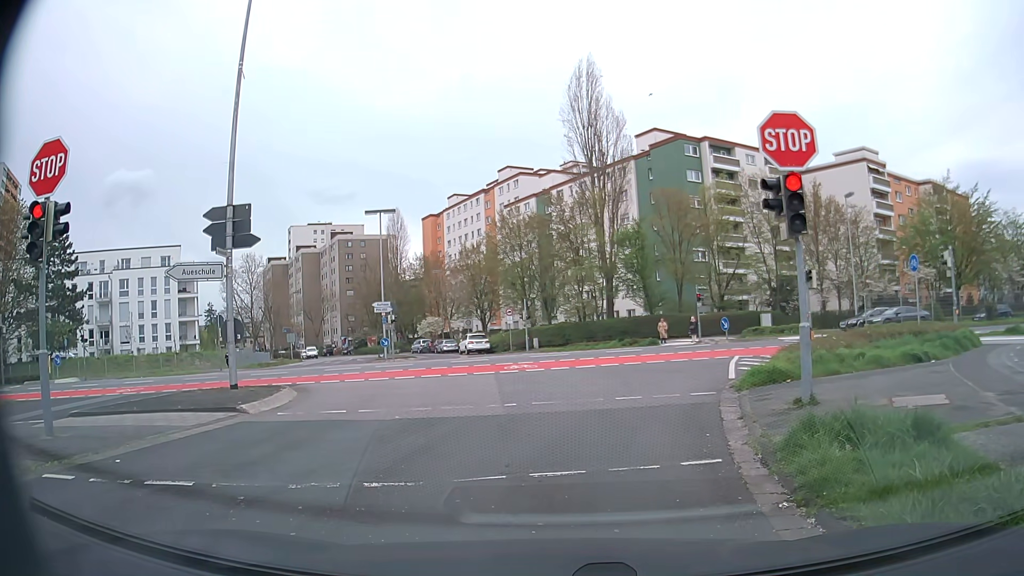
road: residential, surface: asphalt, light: Day
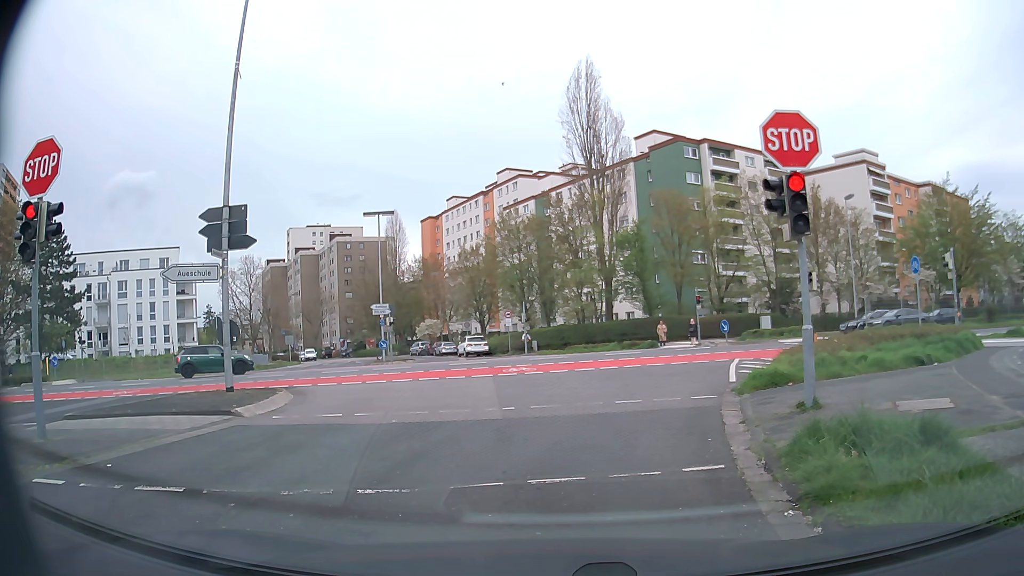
(0.0, +0.3) m; 0°
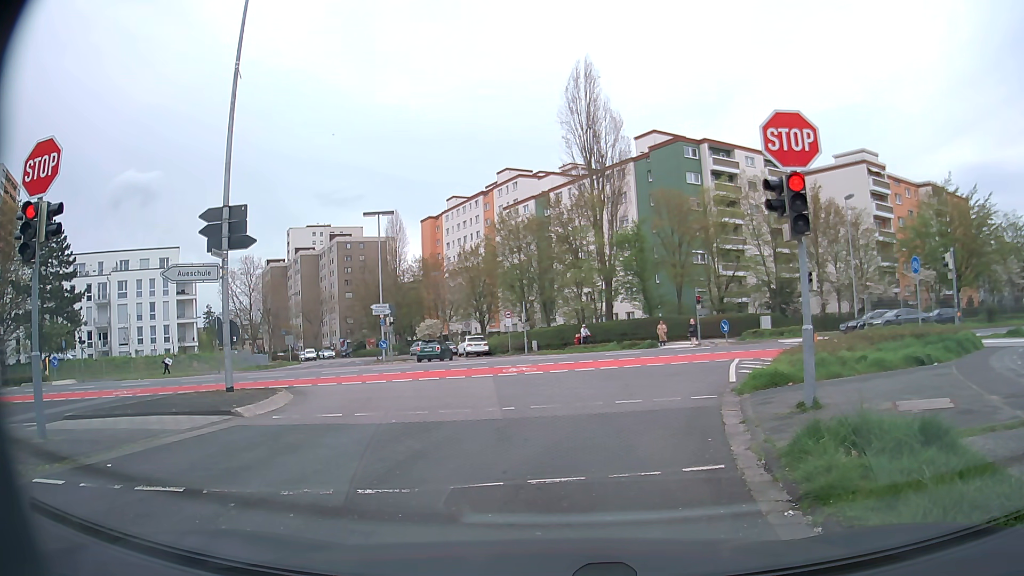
(0.0, 0.0) m; 0°
(0, +10) (+2, +20) (+6, +28) (+16, +31) (+26, +33) (+35, +35) (+45, +37) (+55, +39) (+65, +41) (+74, +44) m
